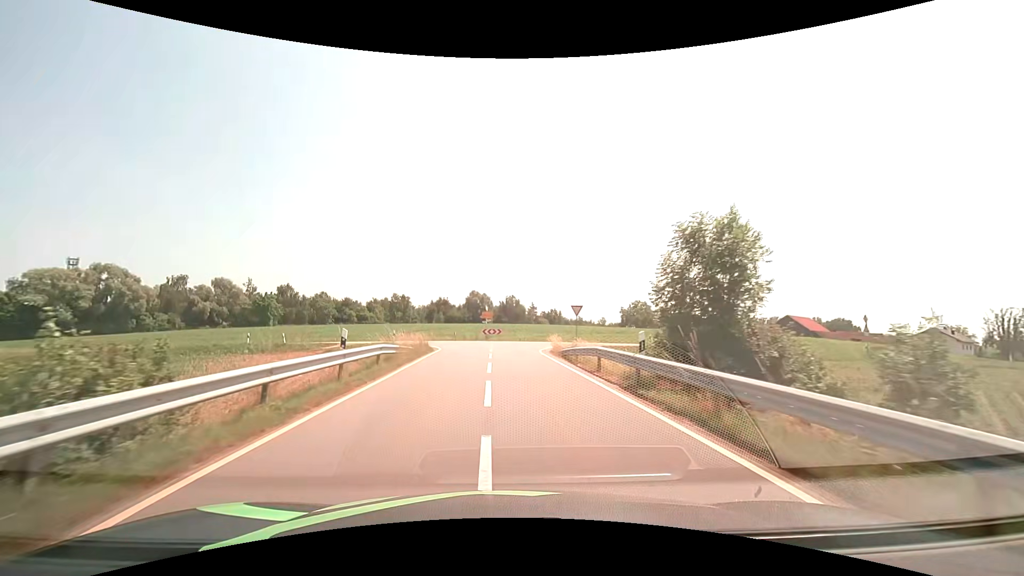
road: tertiary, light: Day
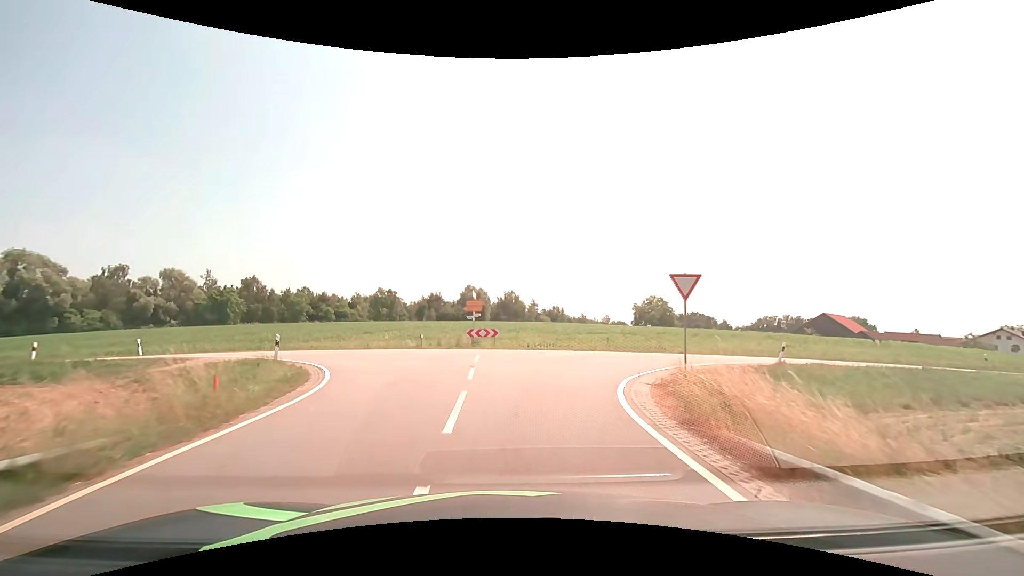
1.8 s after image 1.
(0.0, +19.8) m; +1°
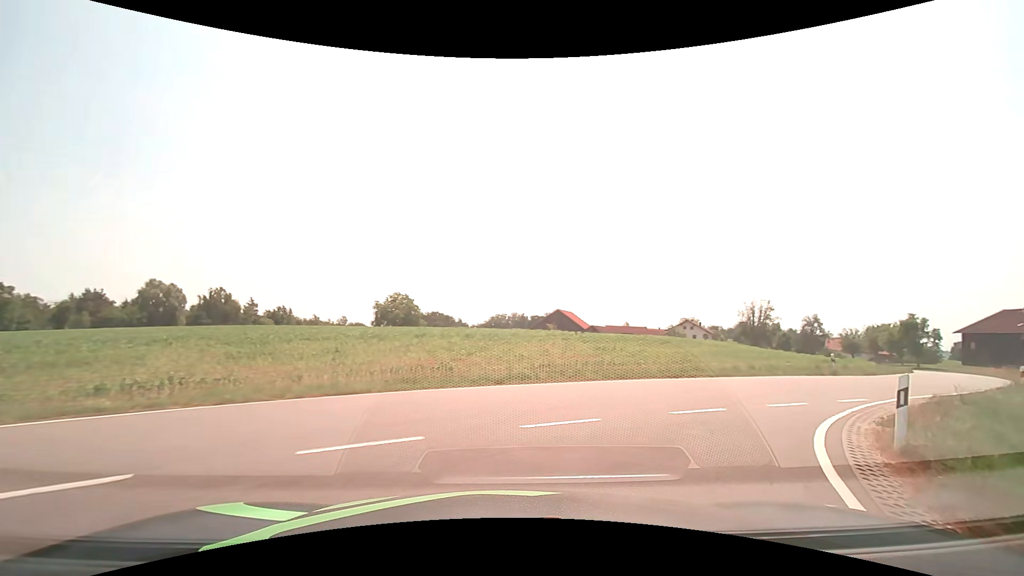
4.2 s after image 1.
(+3.0, +18.4) m; +28°
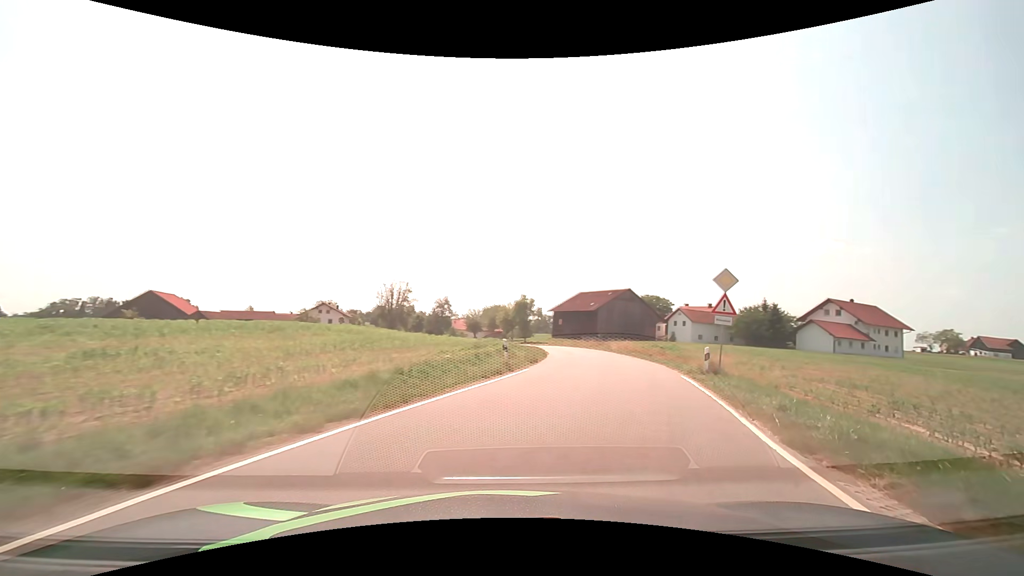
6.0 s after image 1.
(+4.3, +12.4) m; +40°
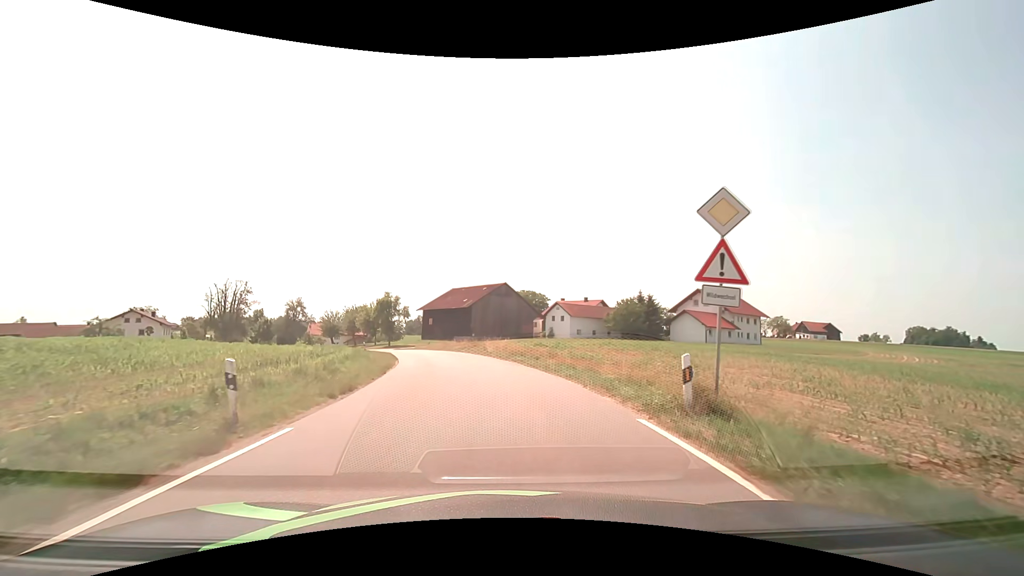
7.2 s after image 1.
(+1.7, +10.4) m; +15°
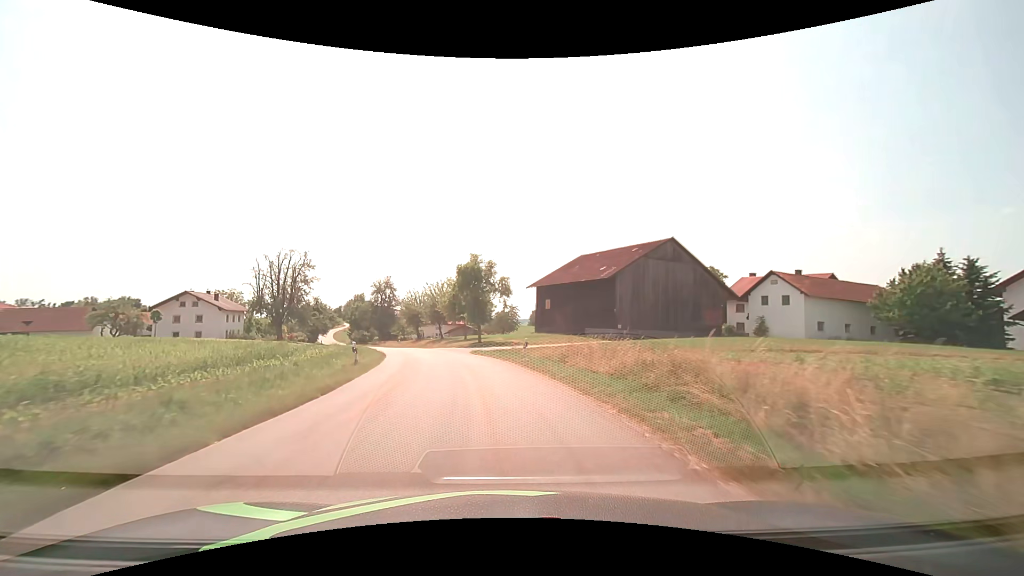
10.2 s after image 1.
(-3.8, +36.1) m; -15°
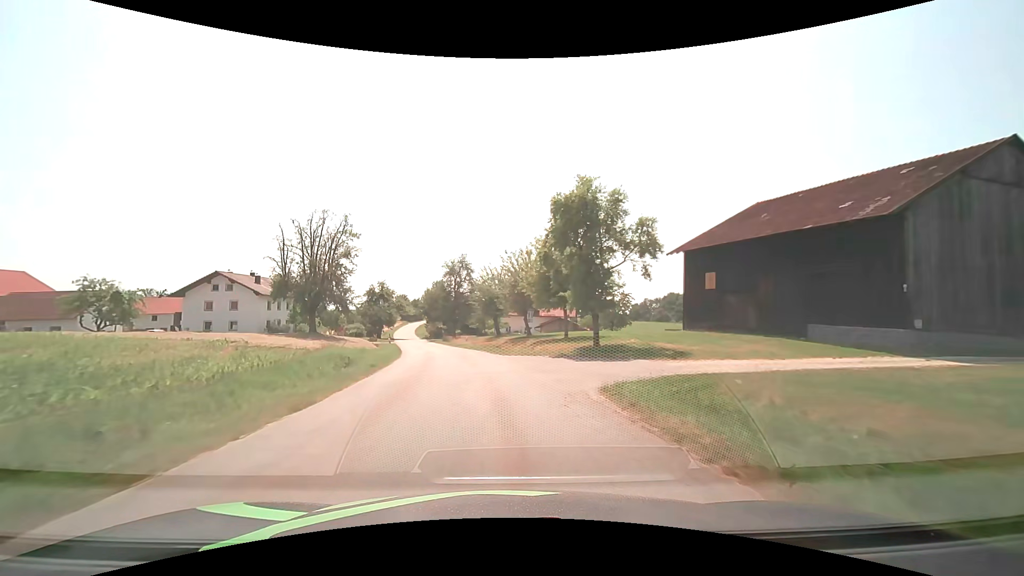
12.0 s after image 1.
(-2.3, +24.5) m; -10°
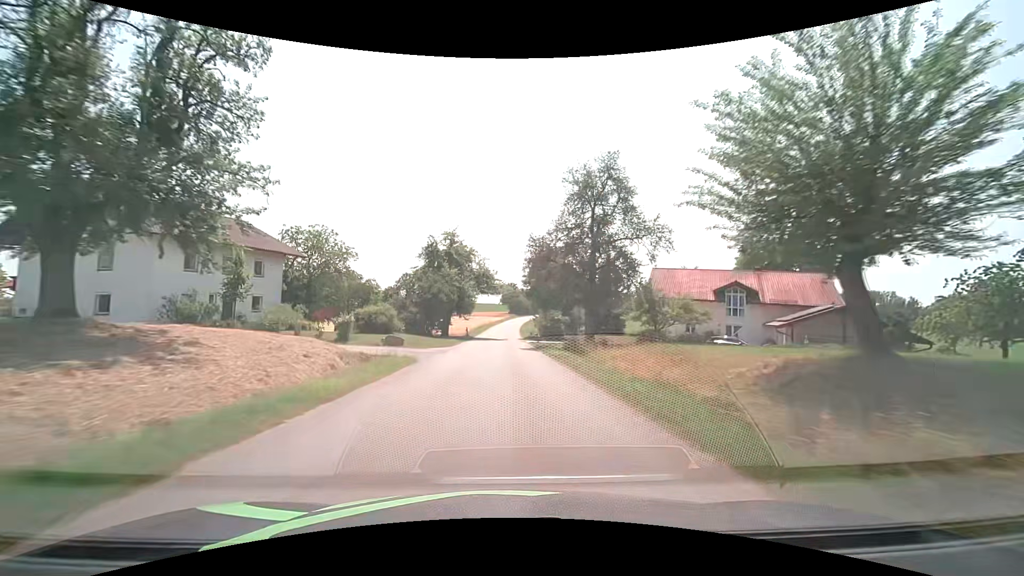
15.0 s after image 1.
(-6.1, +44.7) m; -13°
(0, +10) (0, +20) (0, +30) (0, +40) (0, +50) (0, +60) (0, +70) (0, +80) (0, +90) (0, +100) m
